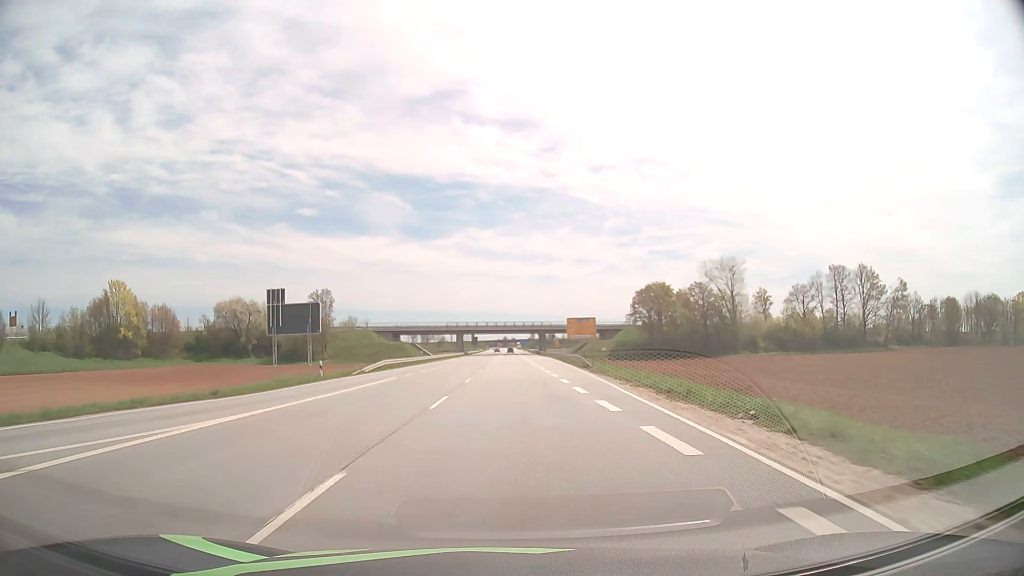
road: primary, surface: asphalt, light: Day
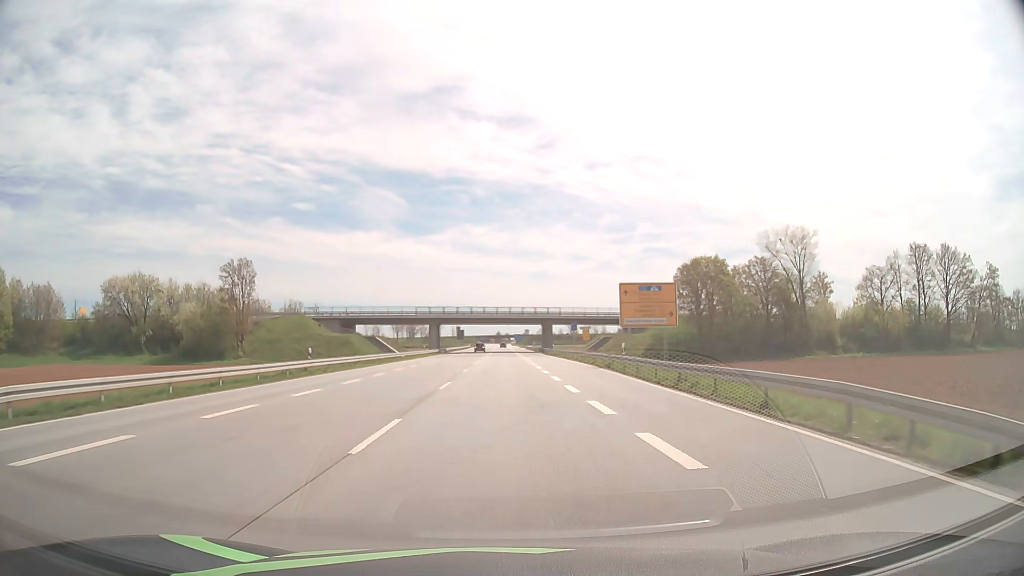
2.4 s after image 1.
(+0.2, +43.1) m; 0°
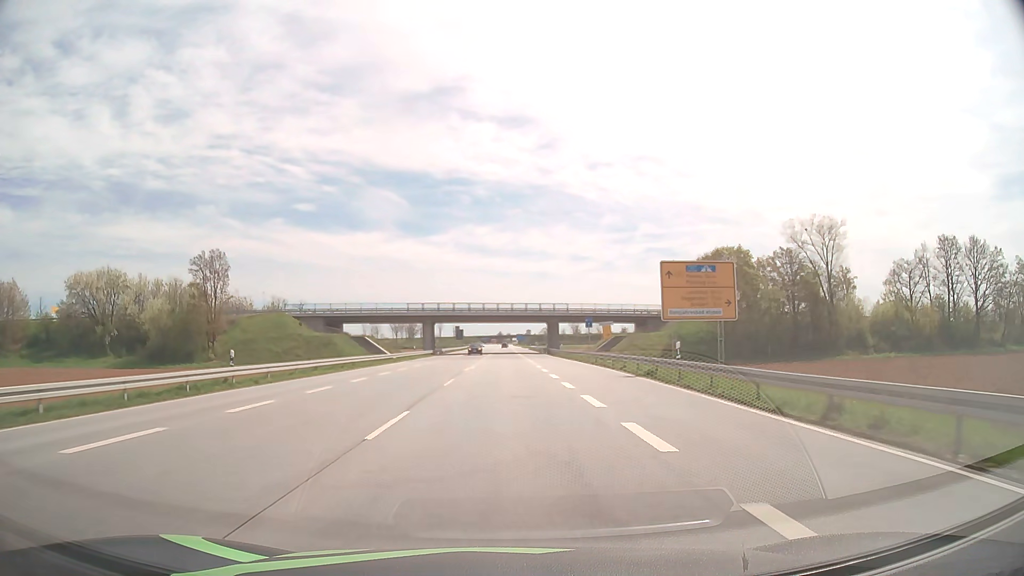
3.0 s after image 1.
(0.0, +10.9) m; 0°
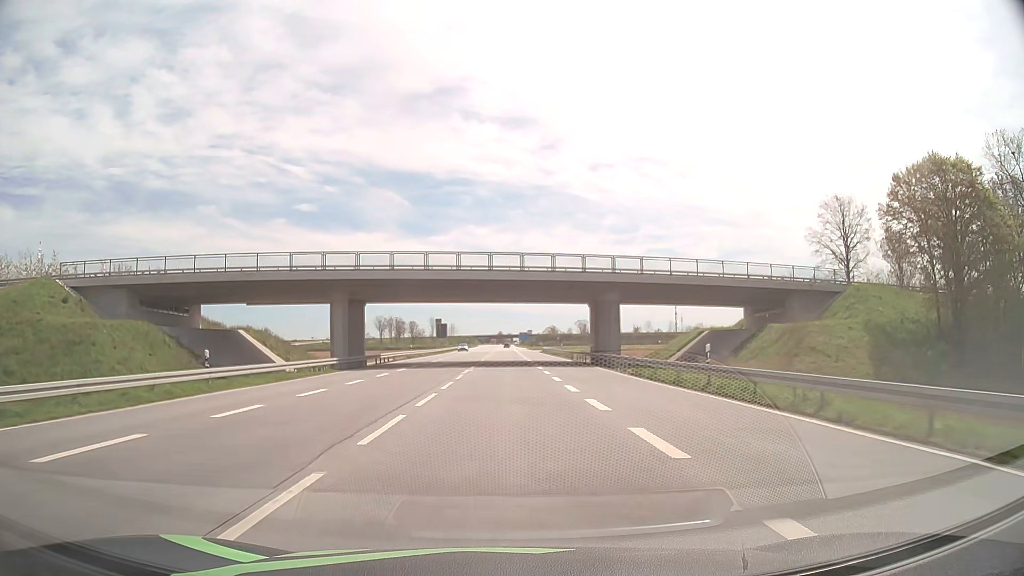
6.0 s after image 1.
(0.0, +54.7) m; 0°
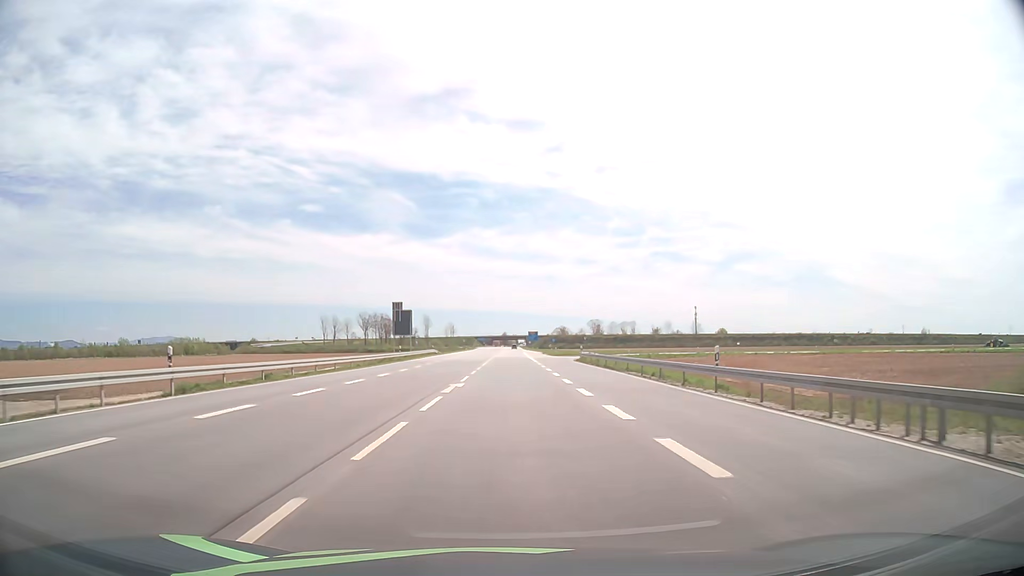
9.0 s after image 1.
(-0.2, +55.4) m; -1°
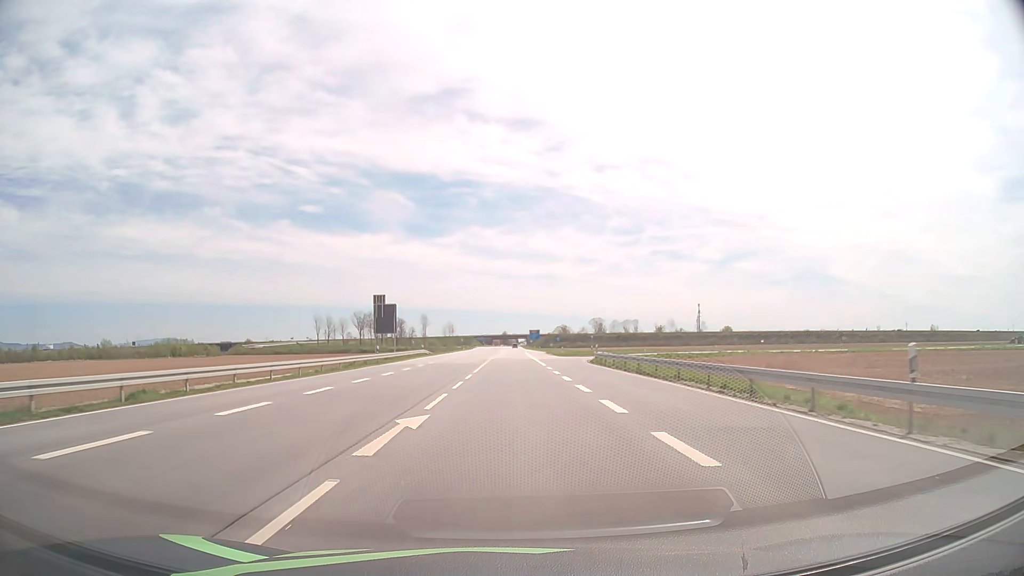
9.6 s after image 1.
(+0.1, +11.1) m; 0°
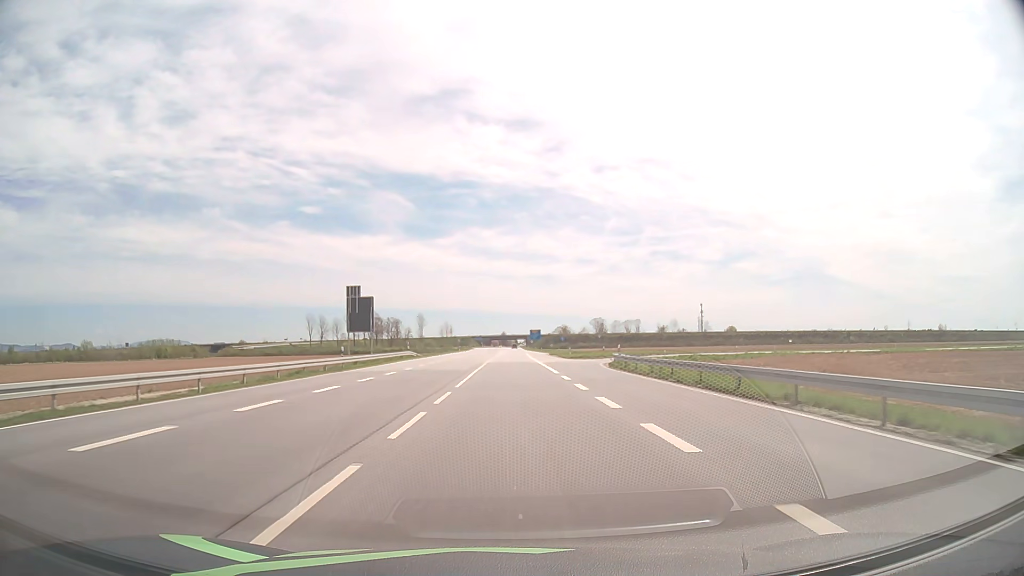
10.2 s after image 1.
(0.0, +11.2) m; 0°
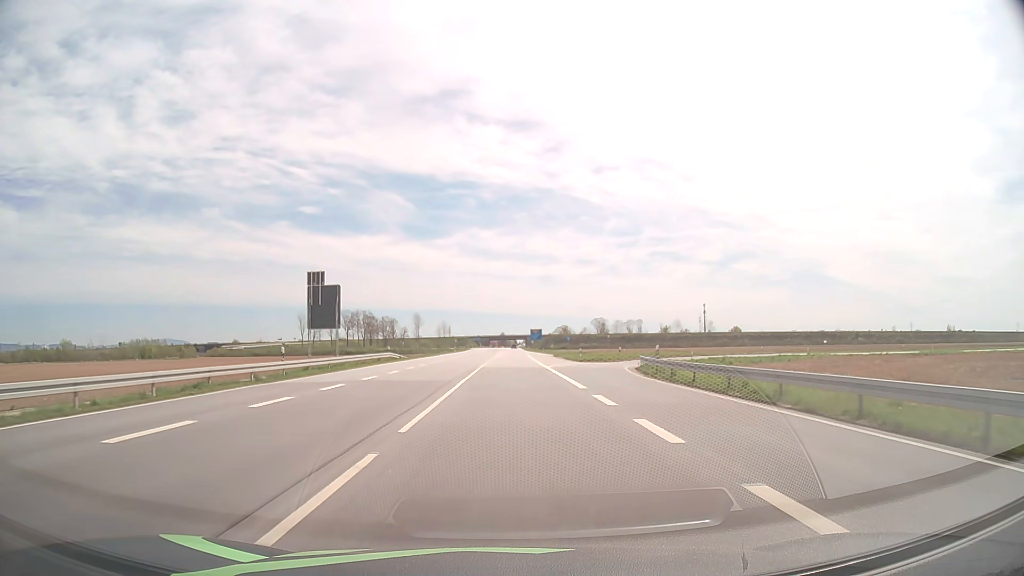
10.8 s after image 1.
(0.0, +11.2) m; 0°
(0, +10) (0, +20) (0, +30) (0, +40) (0, +50) (0, +60) (0, +70) (+1, +80) (+1, +90) (+1, +100) m
